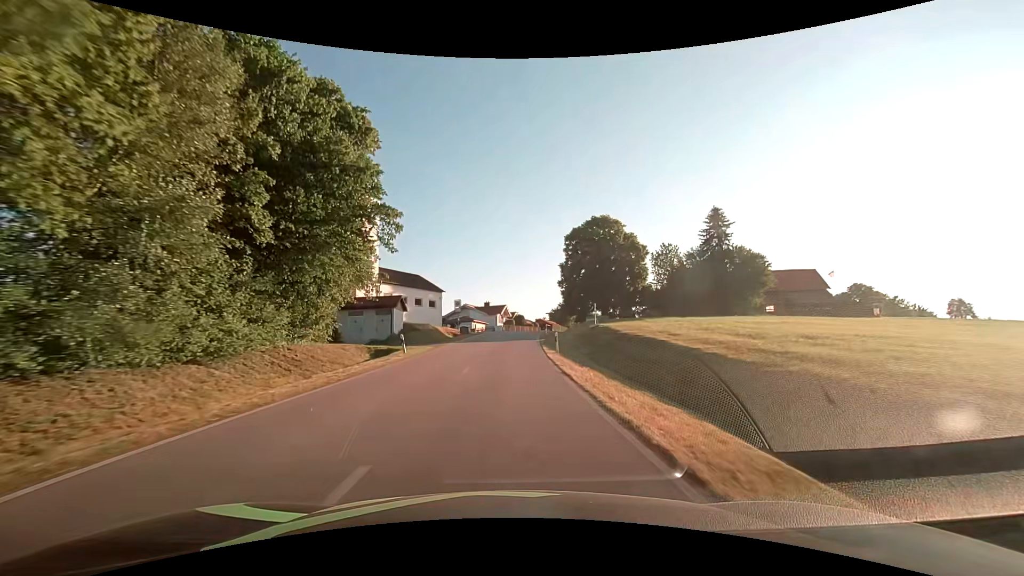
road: tertiary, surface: asphalt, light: Day
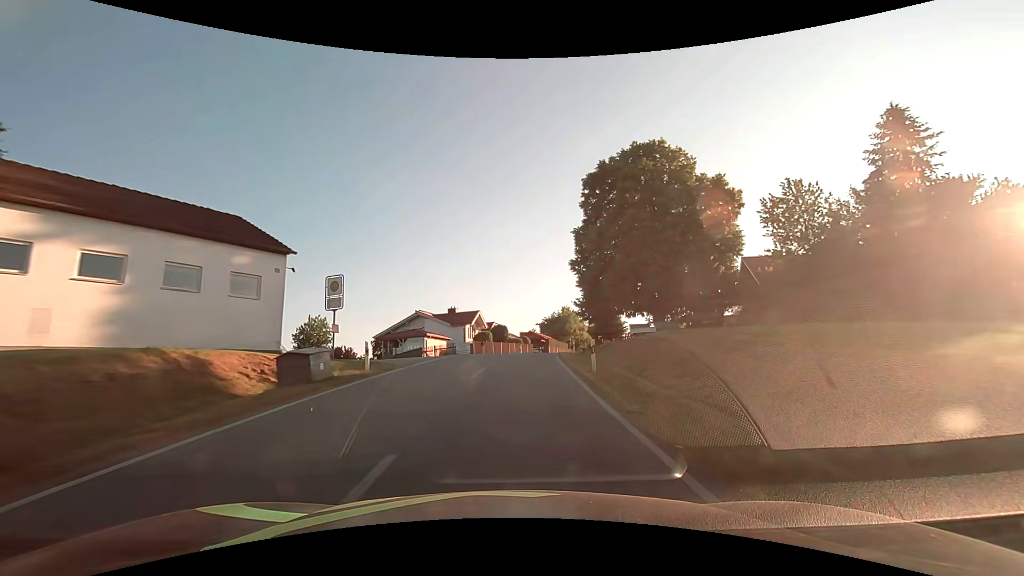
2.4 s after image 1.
(+0.5, +36.0) m; +3°
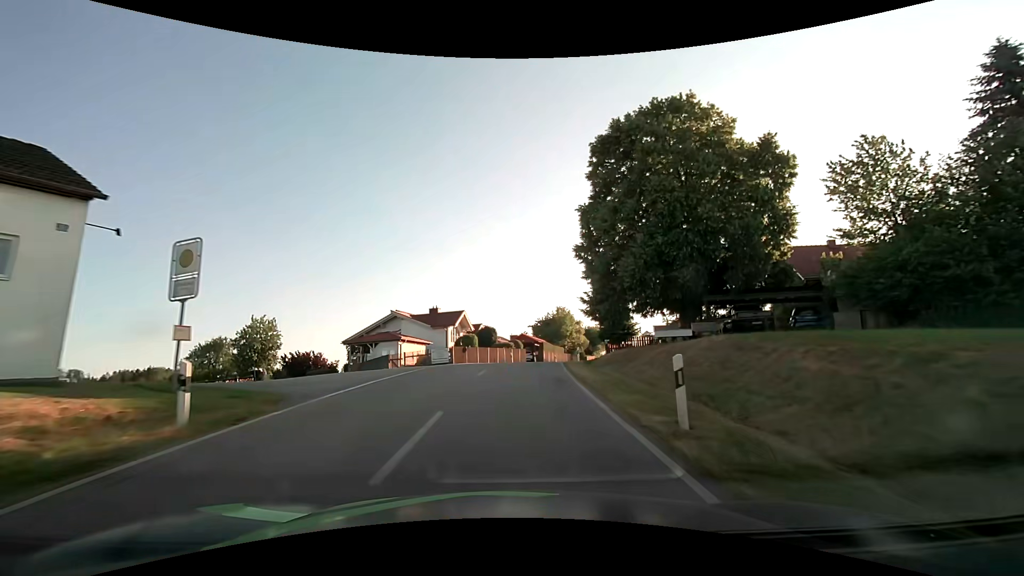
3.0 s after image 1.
(+0.1, +9.0) m; +1°
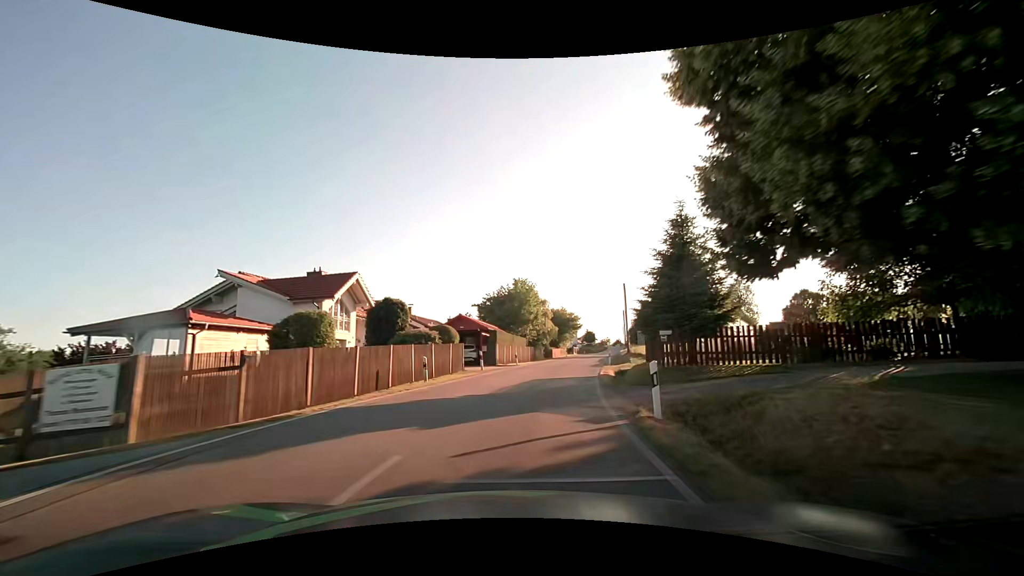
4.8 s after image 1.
(+1.1, +27.0) m; +5°
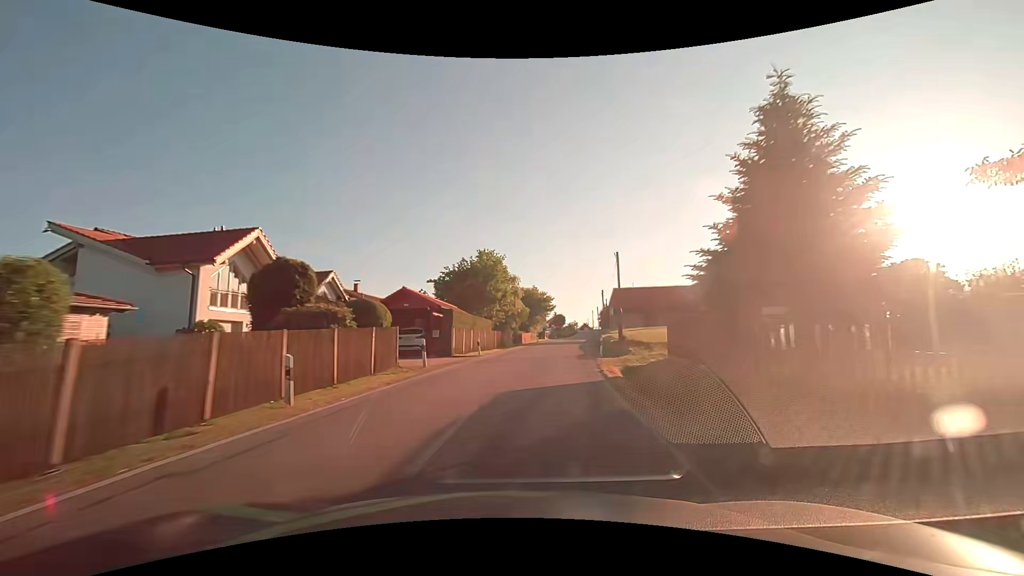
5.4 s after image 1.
(+0.4, +9.1) m; +5°
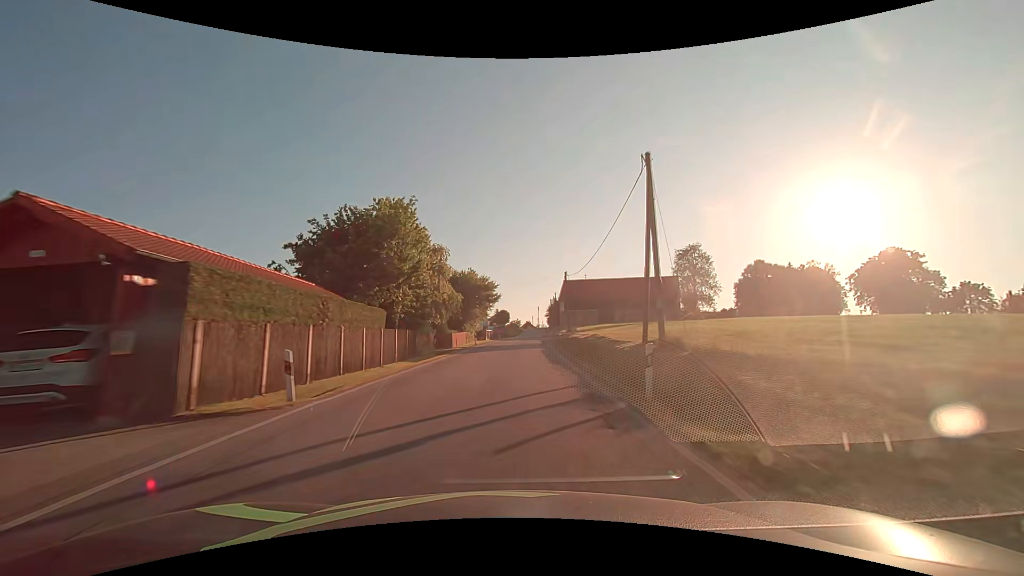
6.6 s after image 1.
(+1.3, +18.5) m; +7°
(0, +10) (+1, +20) (+1, +30) (+2, +40) (+2, +50) (+3, +60) (+4, +70) (+5, +80) (+6, +90) (+7, +100) m
